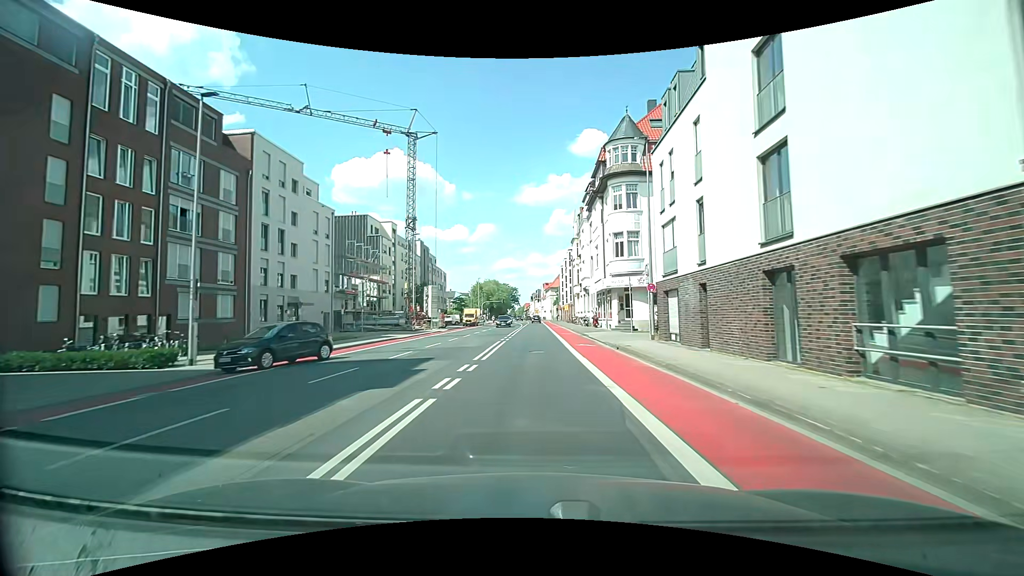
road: secondary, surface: asphalt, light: Day
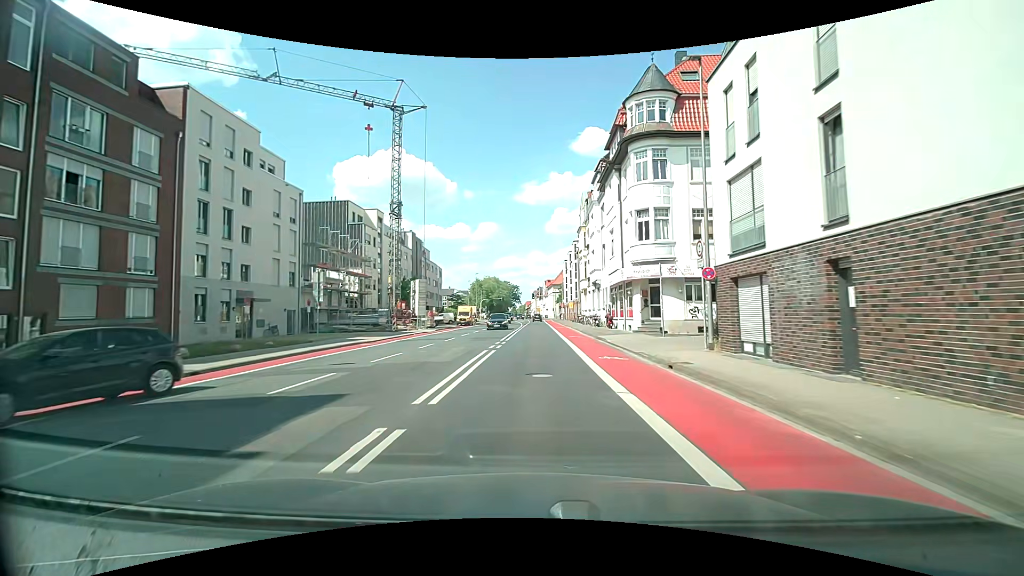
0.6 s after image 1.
(-0.1, +7.9) m; 0°
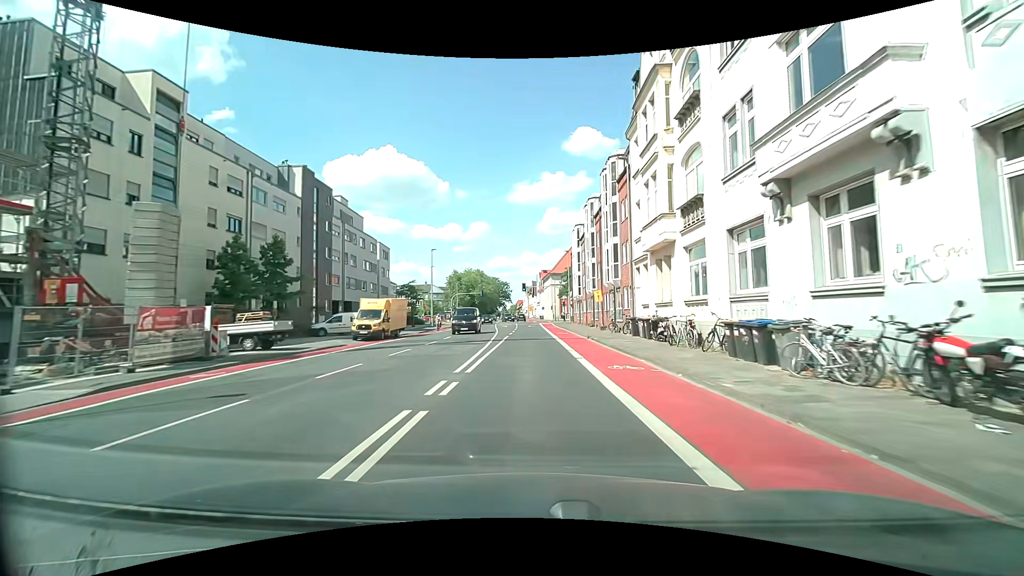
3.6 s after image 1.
(0.0, +39.6) m; 0°
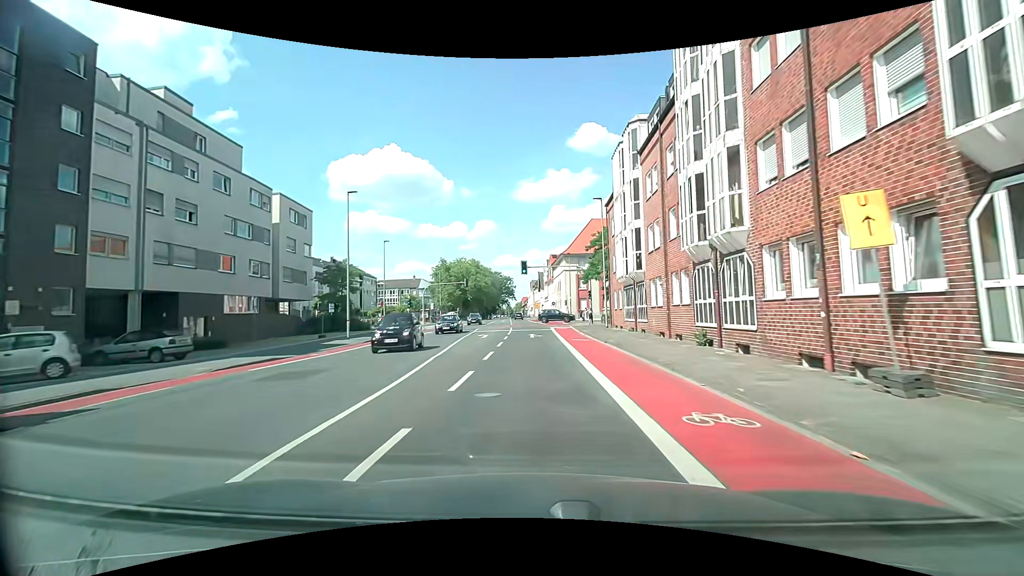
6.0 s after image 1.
(0.0, +31.1) m; 0°
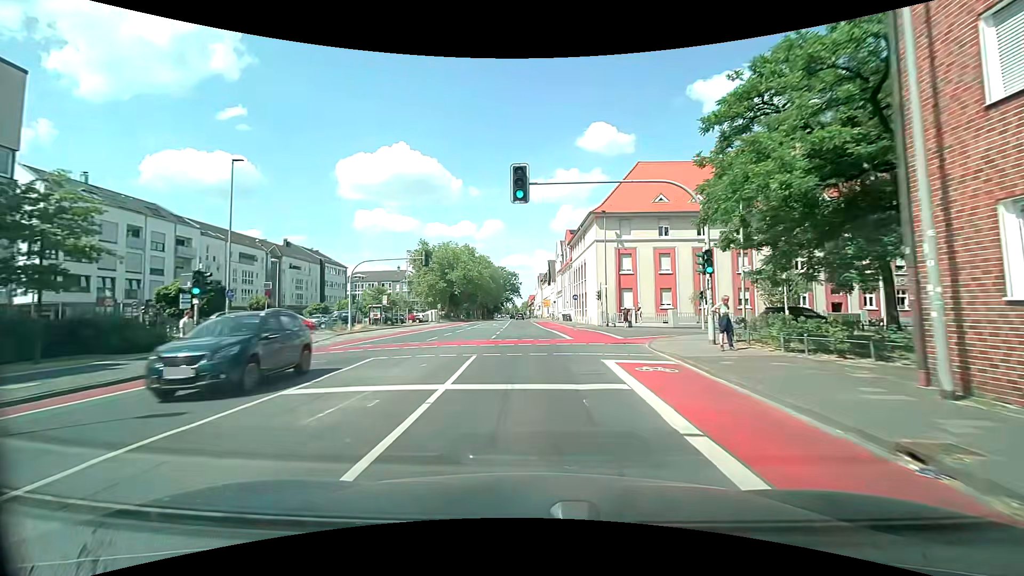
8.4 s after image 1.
(-0.4, +31.5) m; -1°
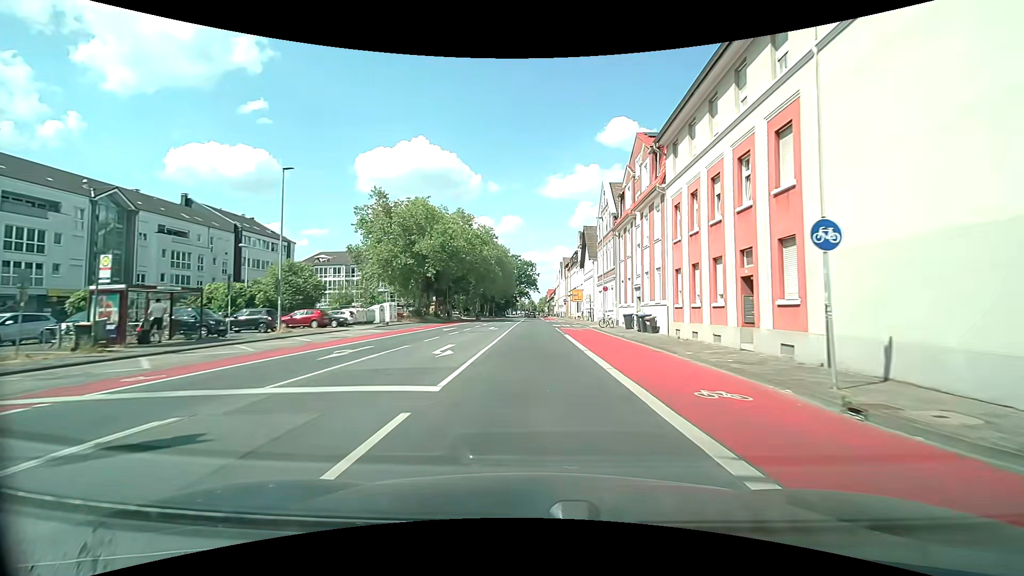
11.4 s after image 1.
(-0.8, +39.3) m; -2°
(0, +10) (0, +20) (0, +30) (0, +40) (0, +50) (0, +60) (0, +70) (0, +80) (0, +90) (0, +100) m
